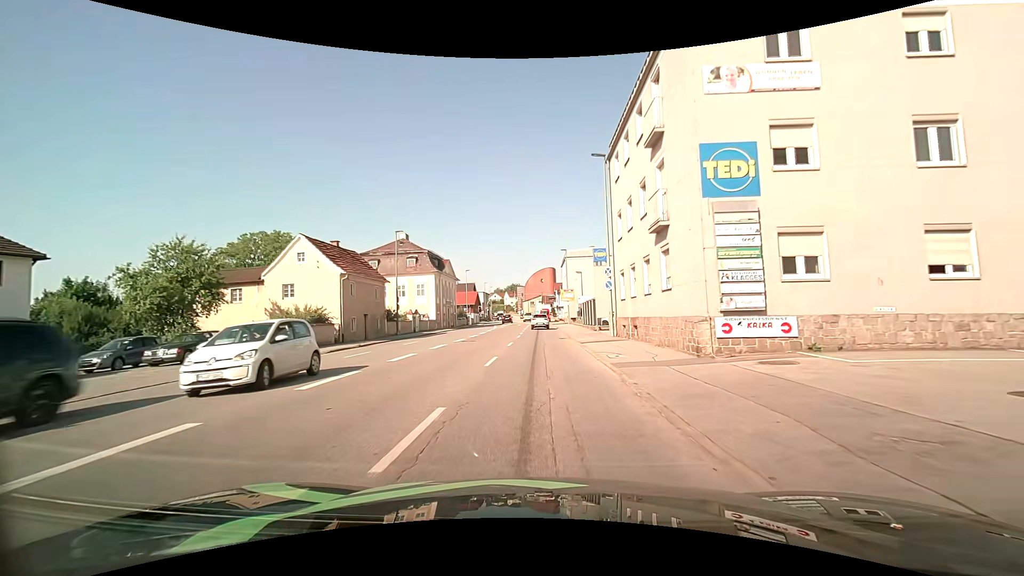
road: tertiary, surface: asphalt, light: Day
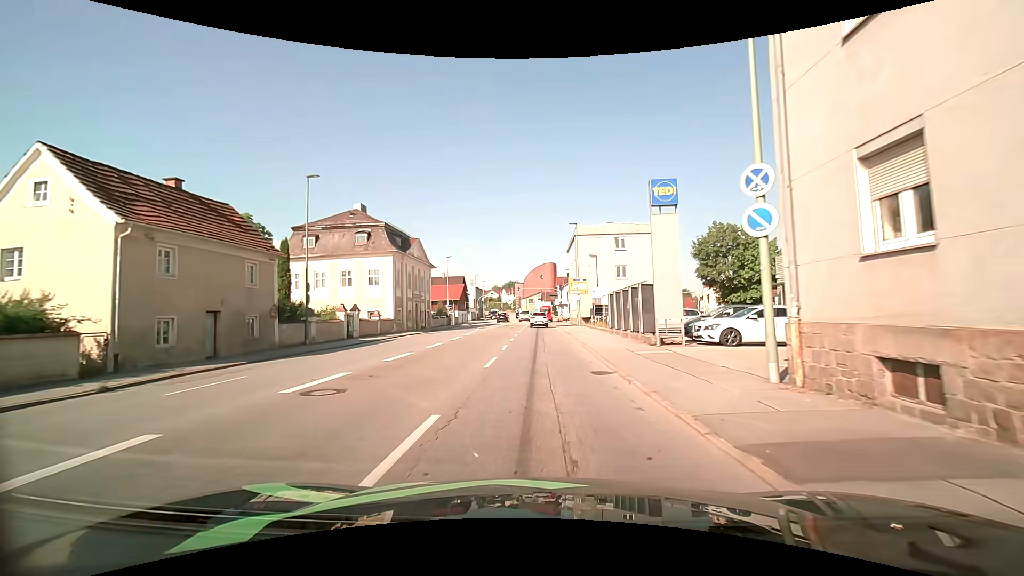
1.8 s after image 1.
(-0.1, +18.6) m; 0°
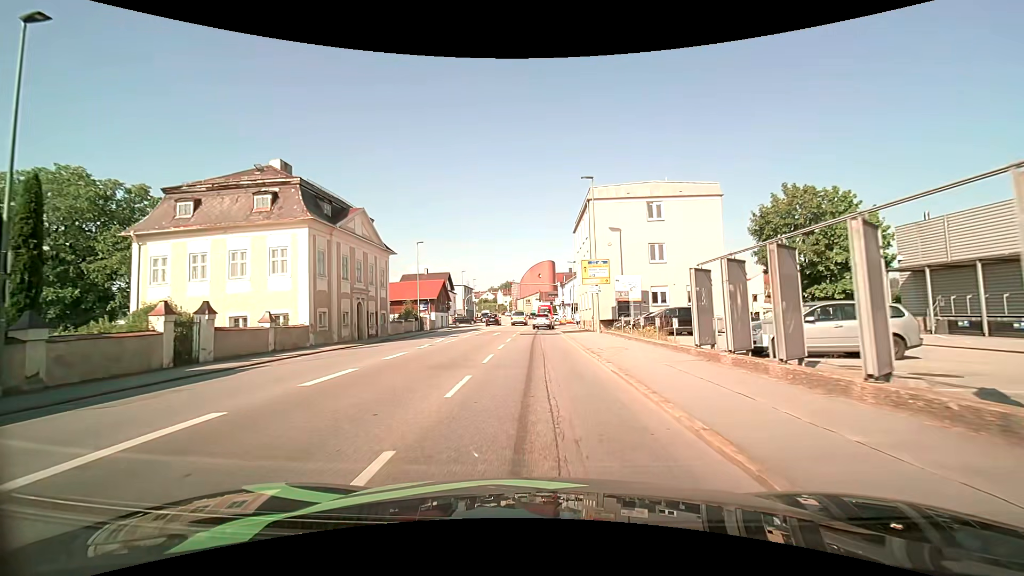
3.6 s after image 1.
(0.0, +16.7) m; 0°
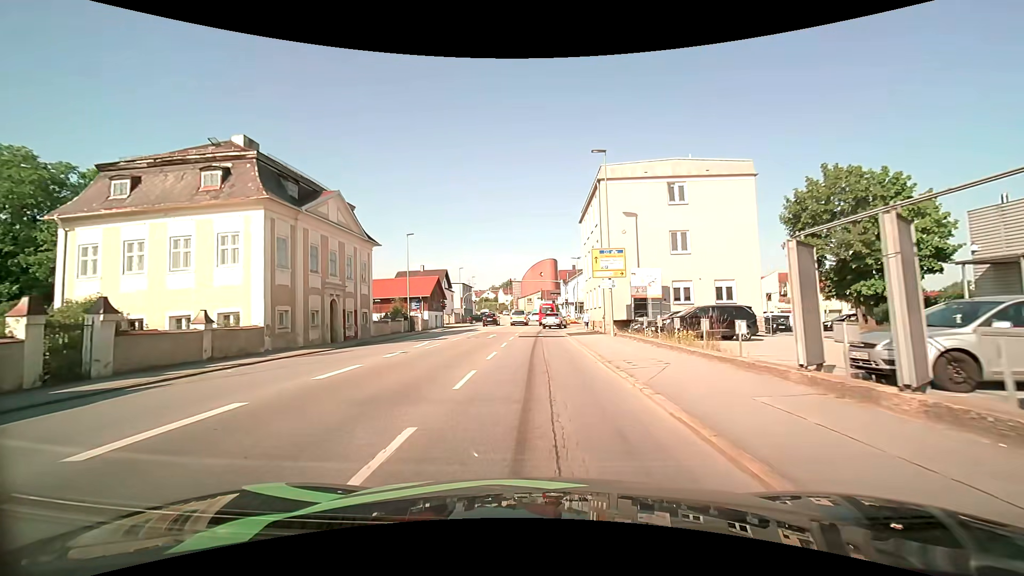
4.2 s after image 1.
(0.0, +5.1) m; 0°
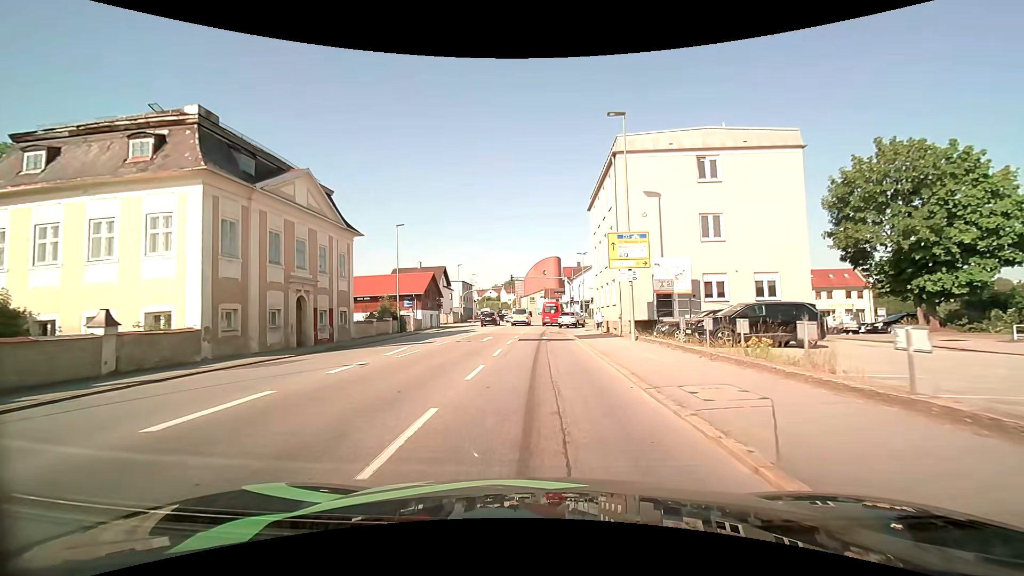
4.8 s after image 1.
(0.0, +4.9) m; -1°
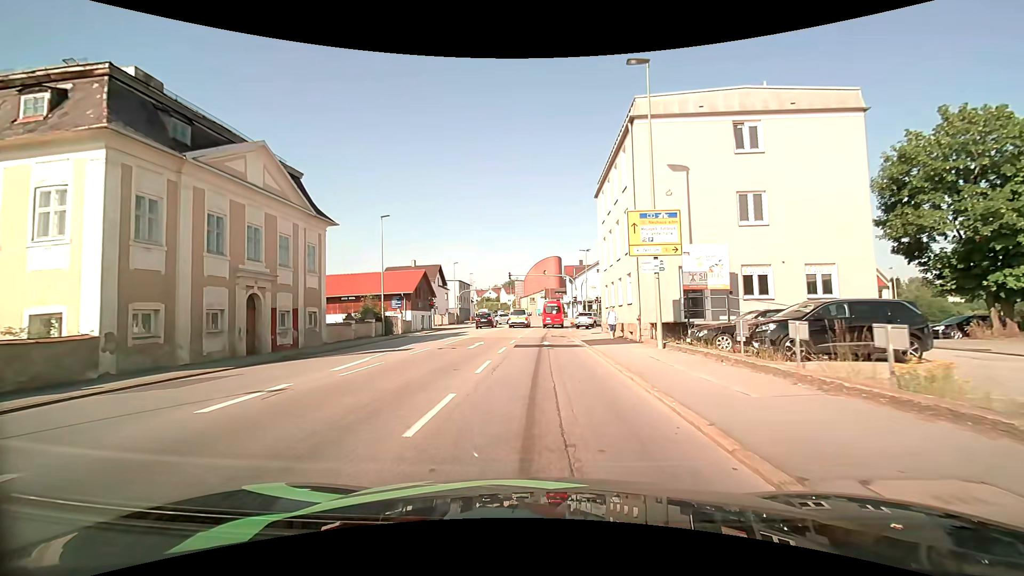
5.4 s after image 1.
(0.0, +4.7) m; 0°
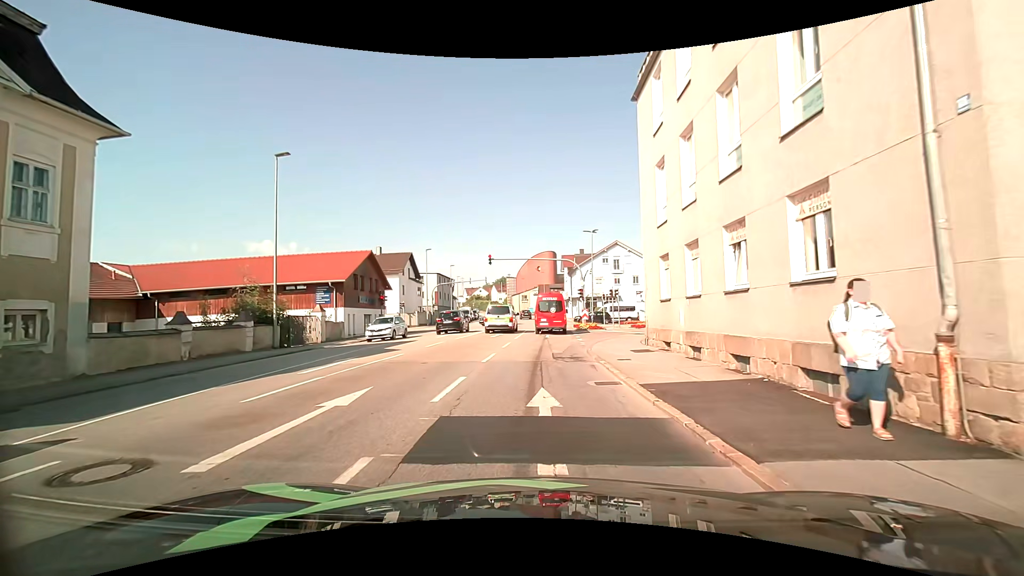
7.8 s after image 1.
(+0.2, +15.8) m; +1°
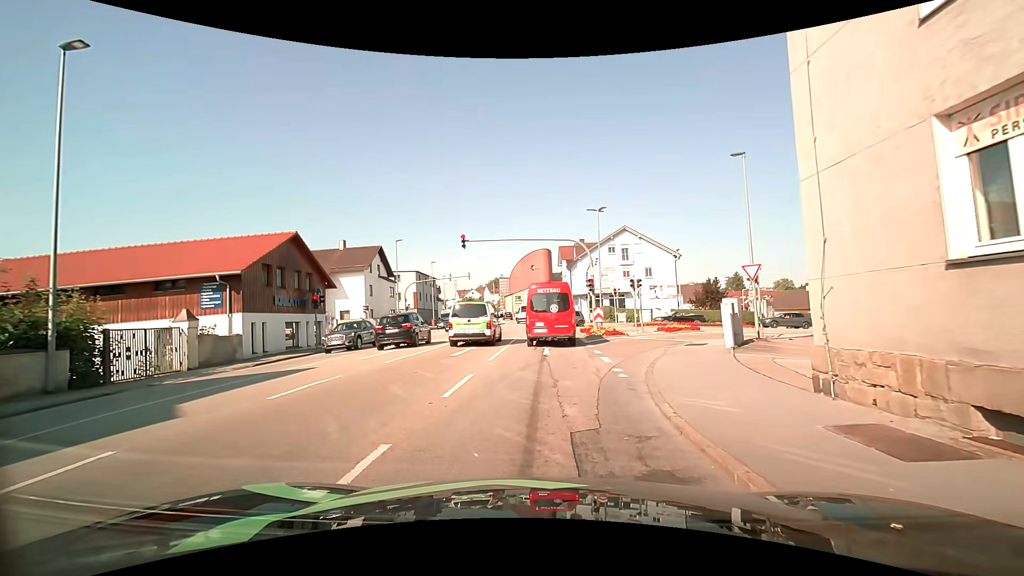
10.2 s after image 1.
(0.0, +11.3) m; +1°
